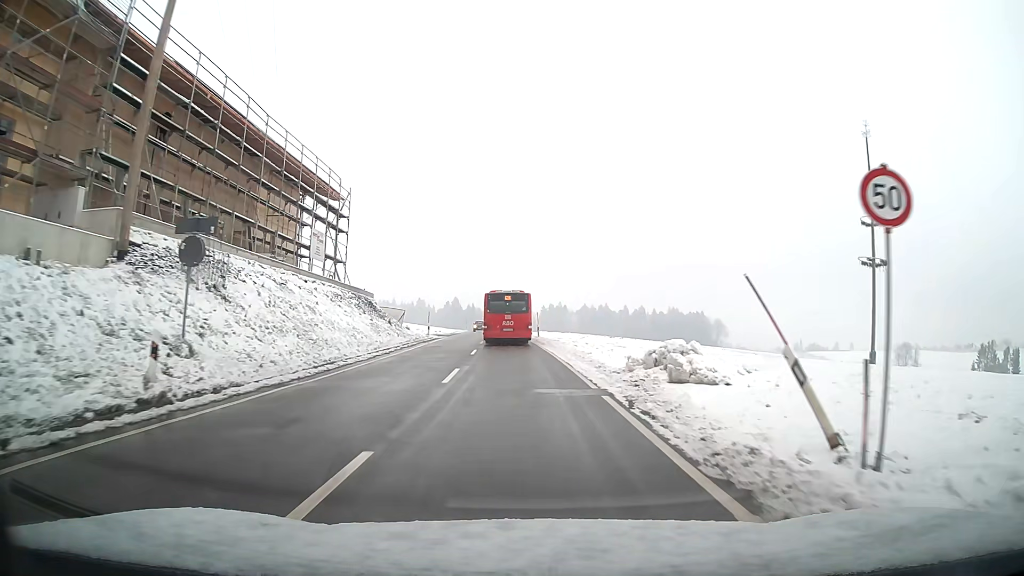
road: tertiary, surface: asphalt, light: Day
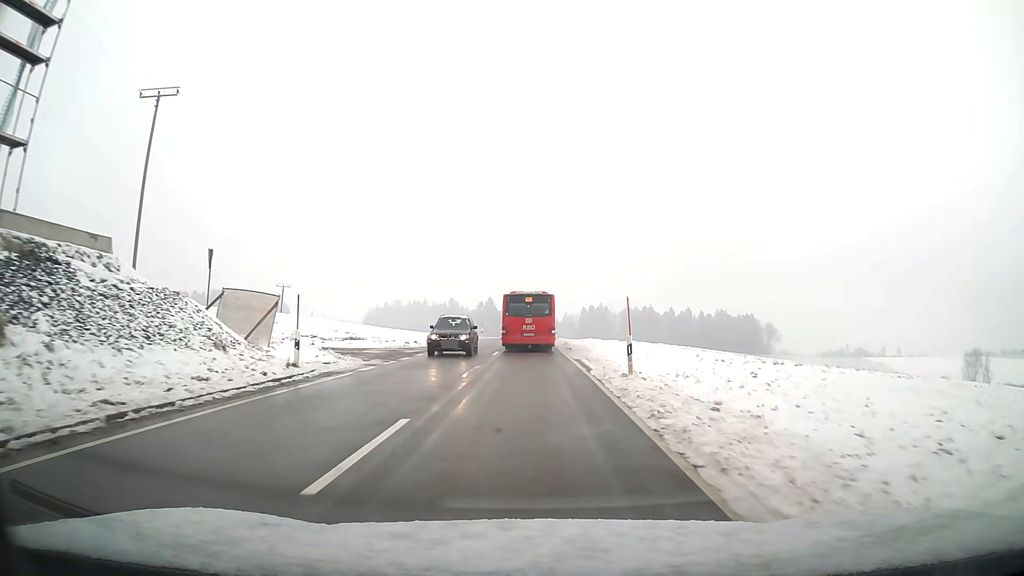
(-1.0, +33.6) m; -3°
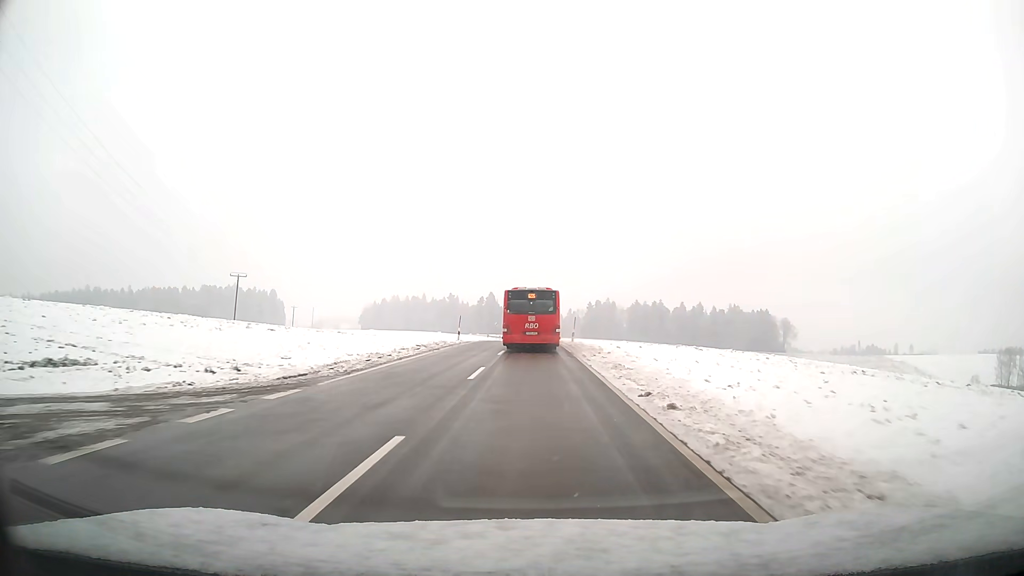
(-0.1, +25.0) m; 0°
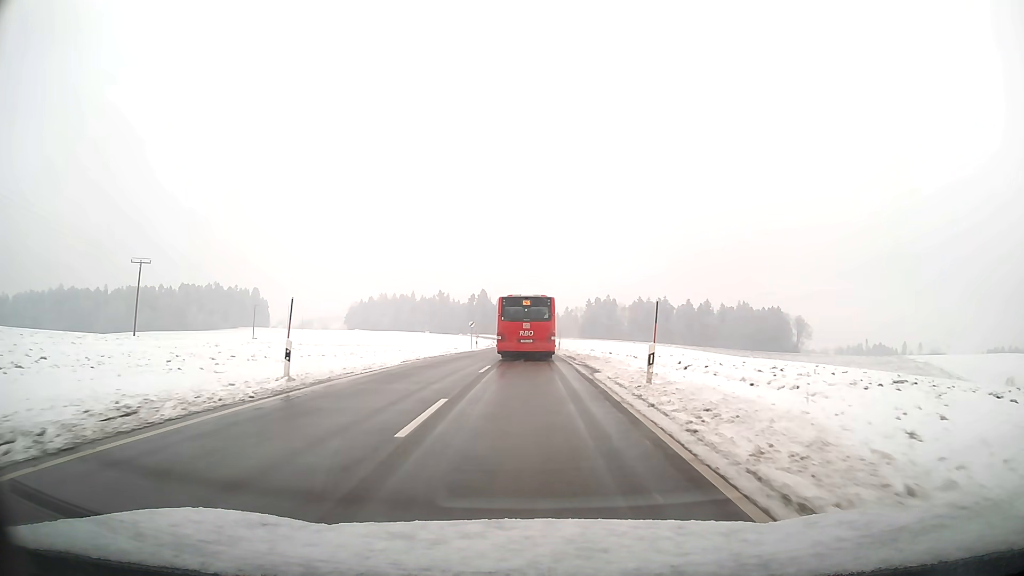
(+0.1, +31.9) m; 0°
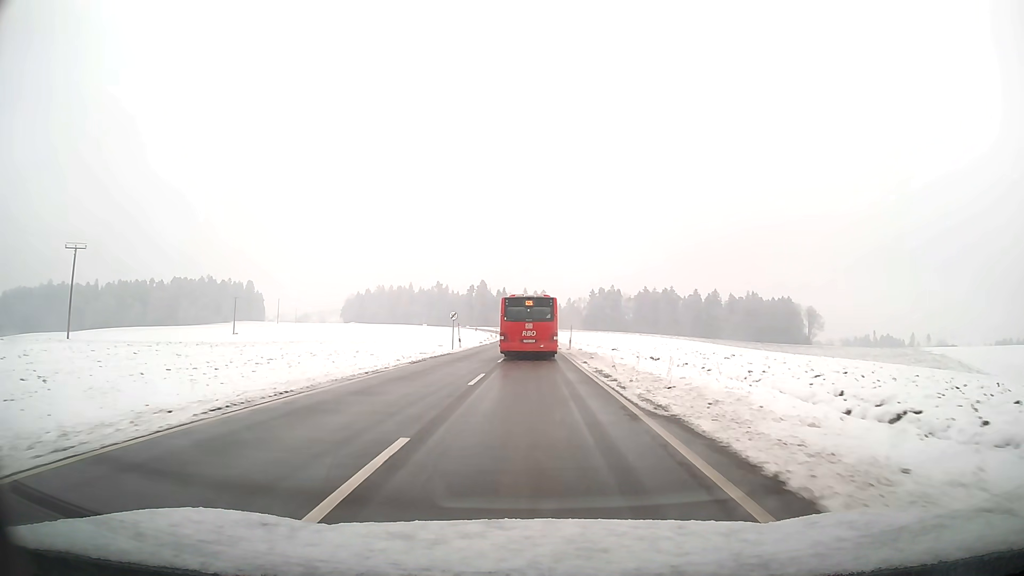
(0.0, +16.0) m; 0°
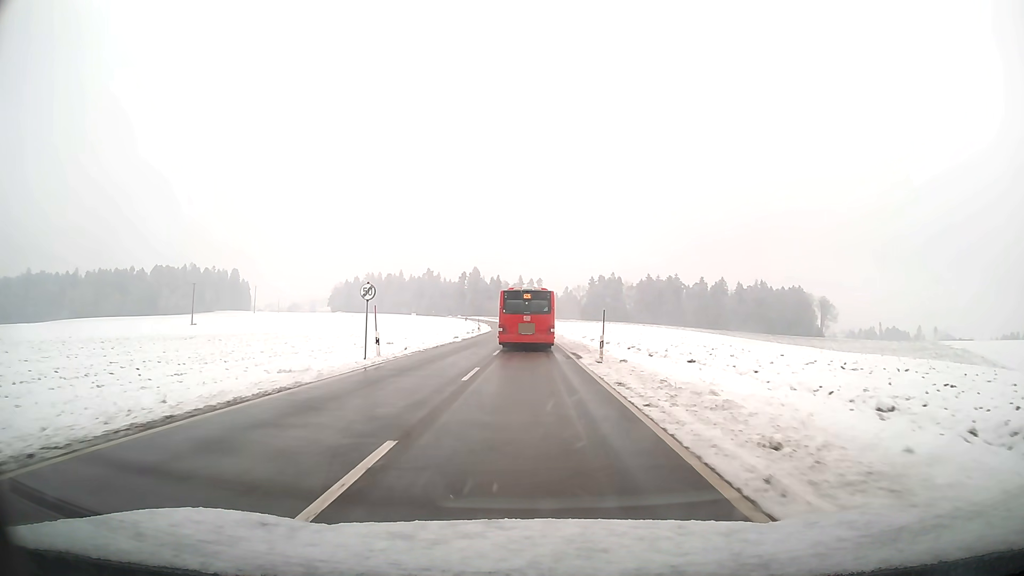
(+0.1, +24.3) m; 0°
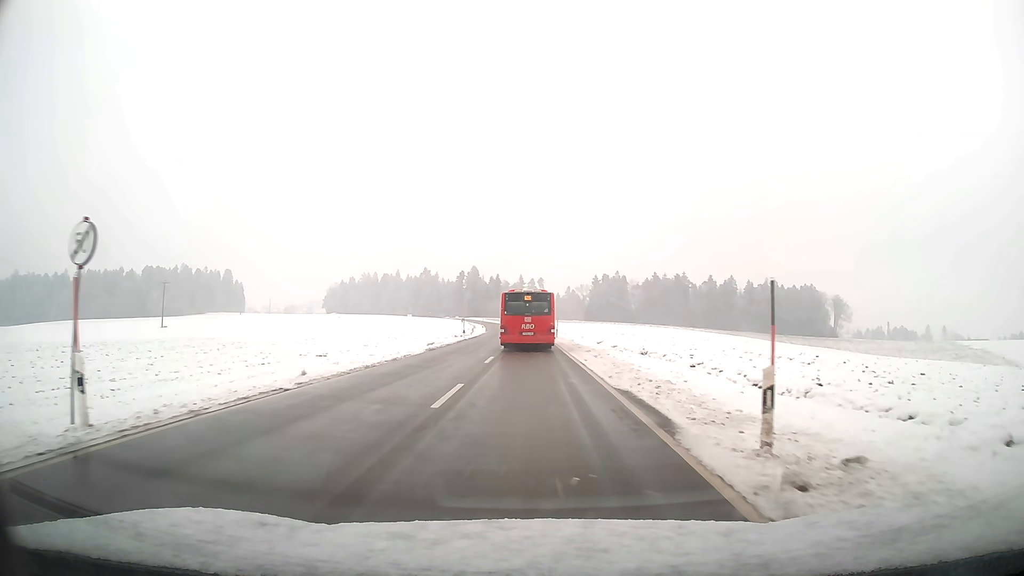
(0.0, +16.6) m; 0°
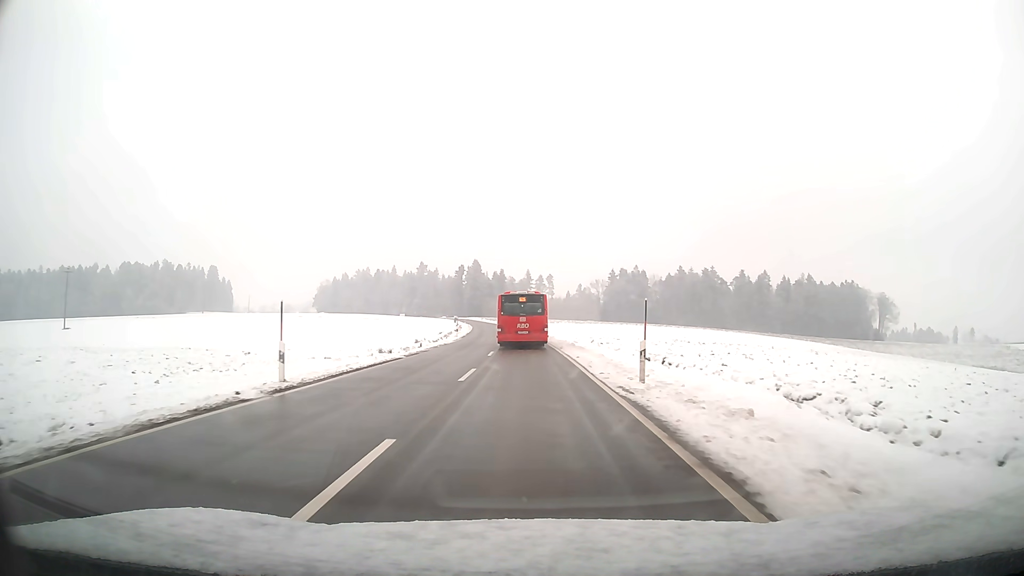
(-0.3, +43.2) m; -1°
